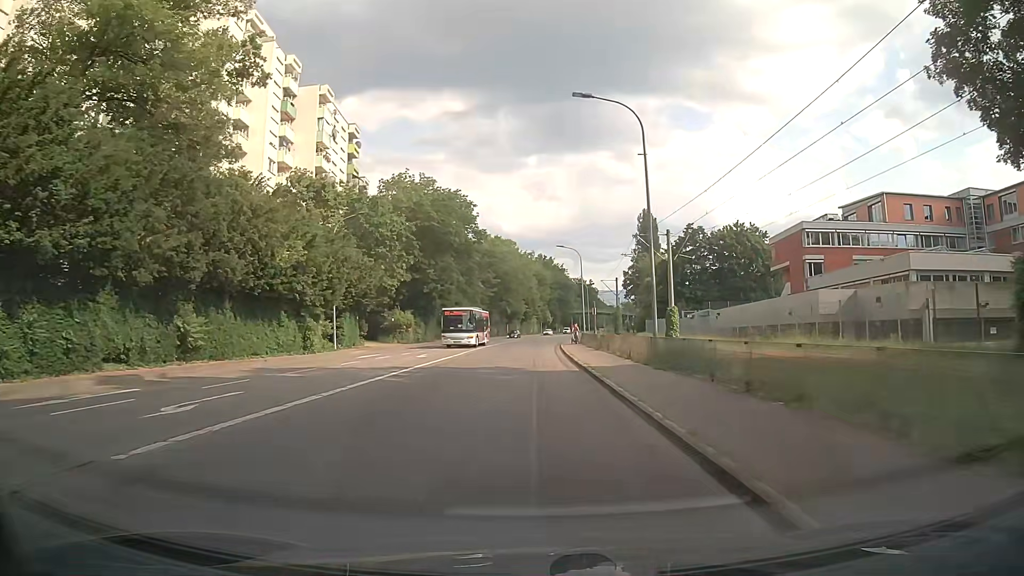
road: secondary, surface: asphalt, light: Day
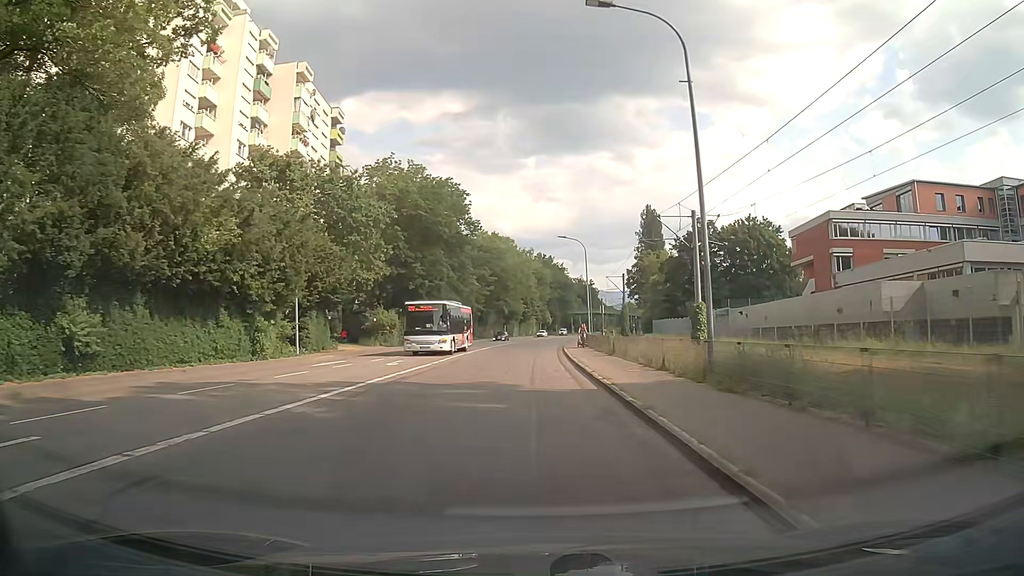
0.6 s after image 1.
(-0.1, +7.2) m; -1°
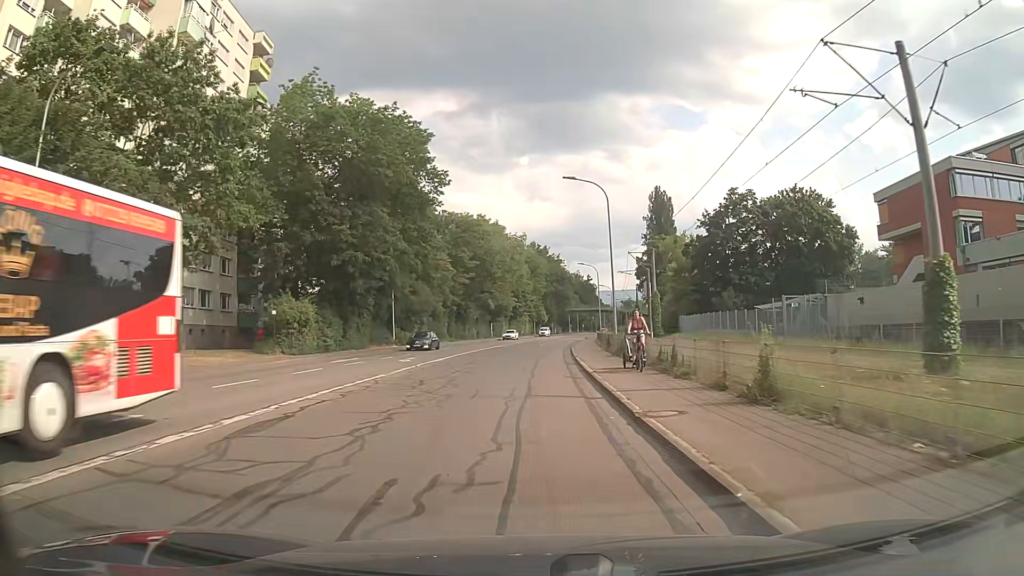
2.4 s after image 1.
(+0.1, +22.2) m; 0°
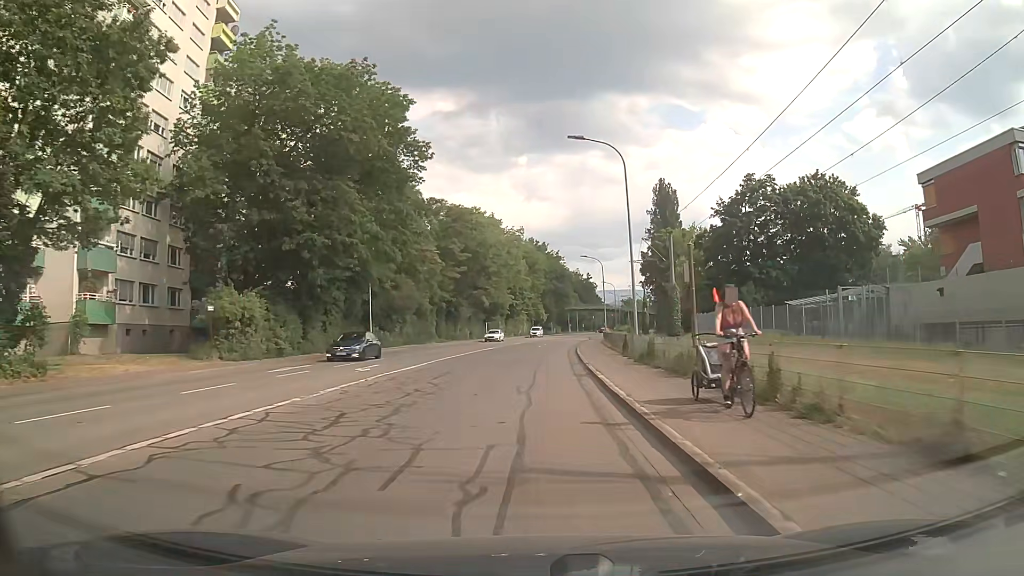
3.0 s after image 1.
(0.0, +7.7) m; 0°
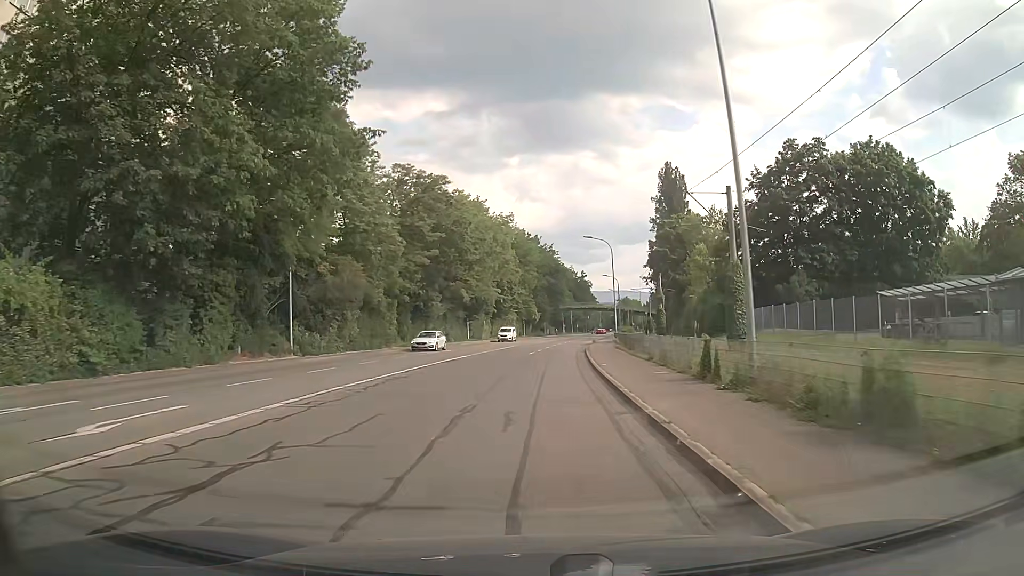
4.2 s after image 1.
(0.0, +15.6) m; +1°
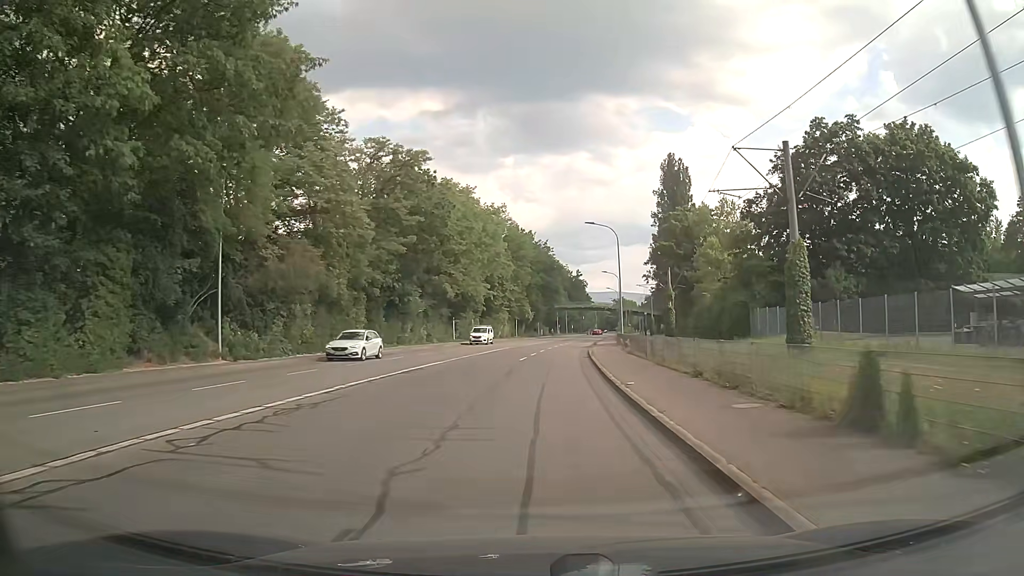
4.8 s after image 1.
(0.0, +7.9) m; +1°
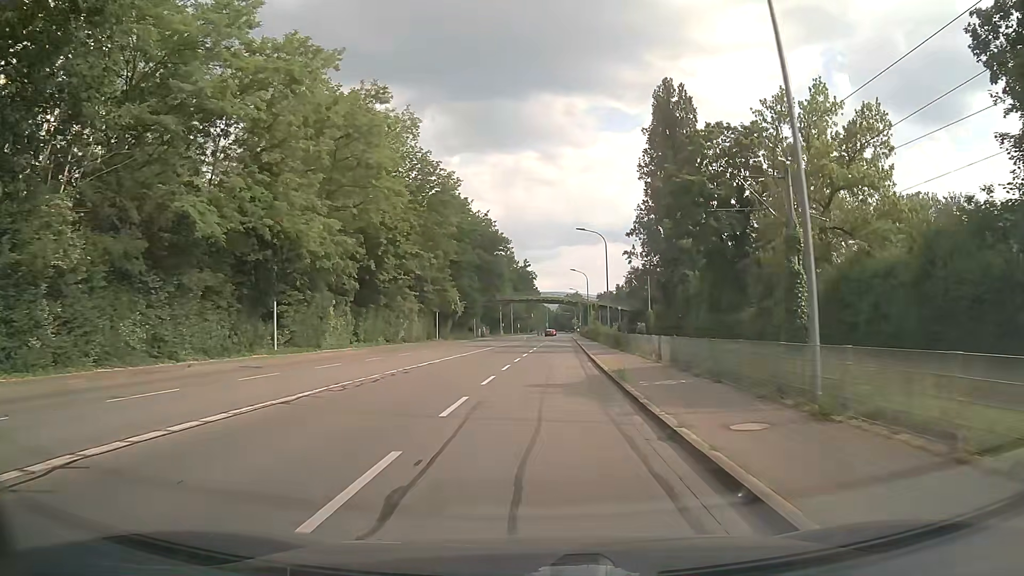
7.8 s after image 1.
(+1.0, +39.3) m; +4°
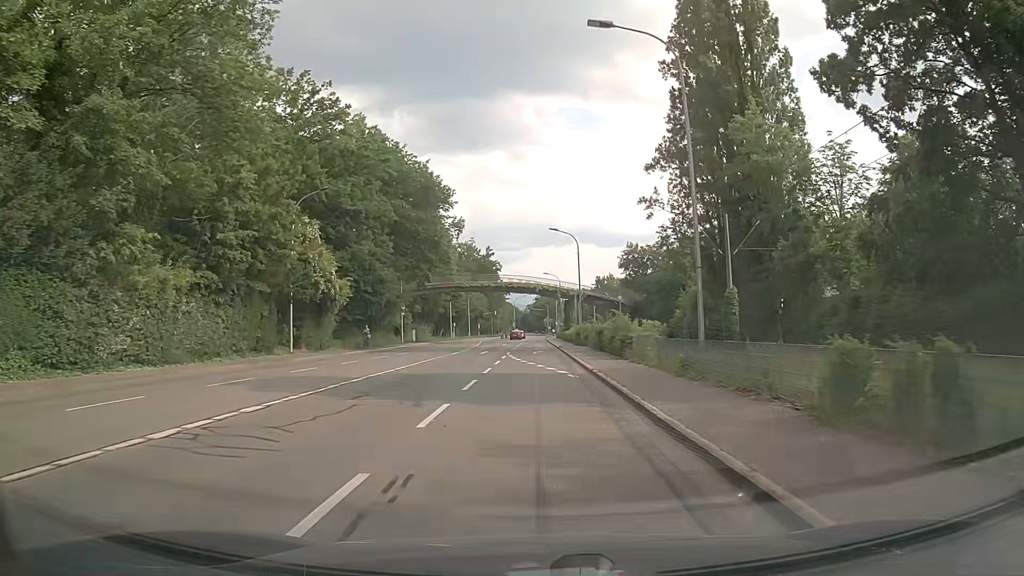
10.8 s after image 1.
(+1.1, +37.3) m; +3°
(0, +10) (0, +20) (0, +30) (-1, +40) (-1, +50) (-2, +60) (-3, +70) (-3, +80) (-3, +90) (-3, +100) m
